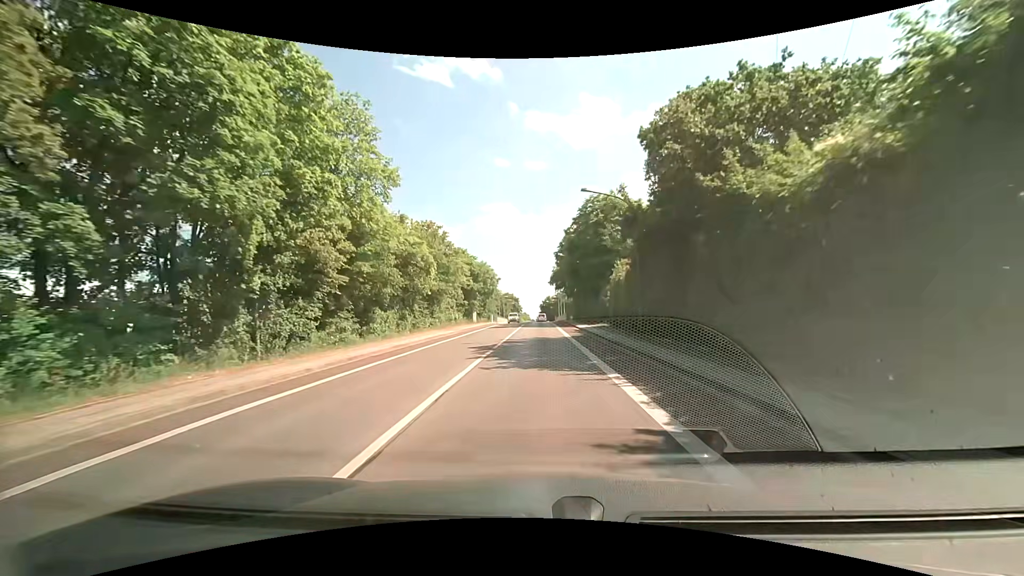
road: tertiary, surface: asphalt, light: Day
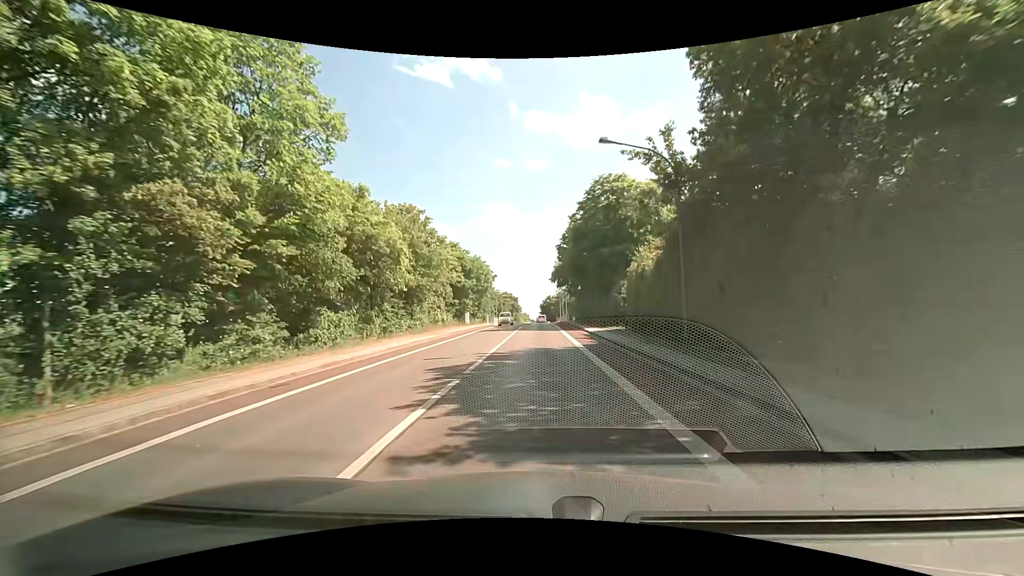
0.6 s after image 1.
(0.0, +7.1) m; 0°
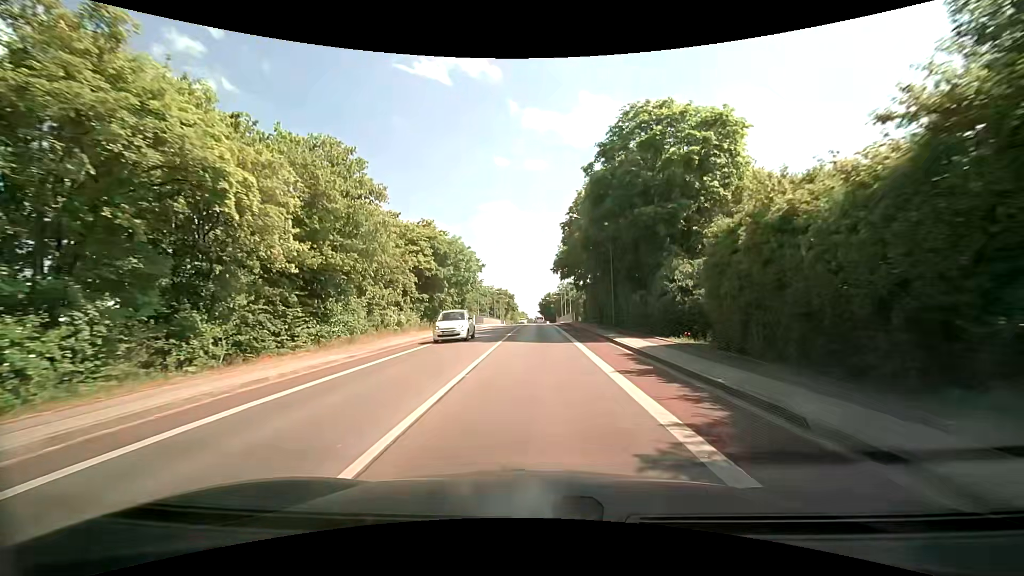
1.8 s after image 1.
(-0.1, +14.3) m; -1°
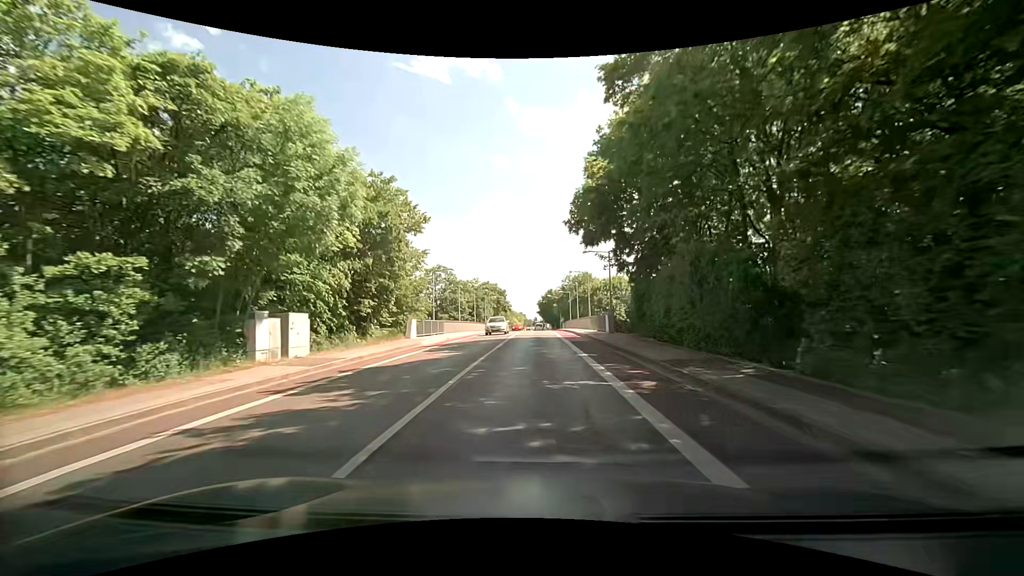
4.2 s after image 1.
(+0.2, +28.9) m; 0°
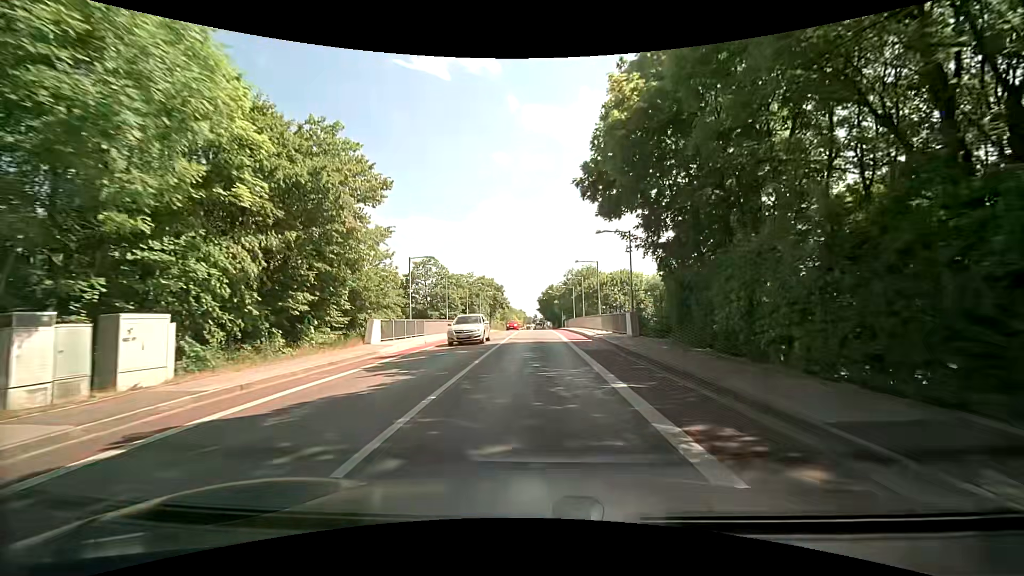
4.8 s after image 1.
(0.0, +7.3) m; 0°
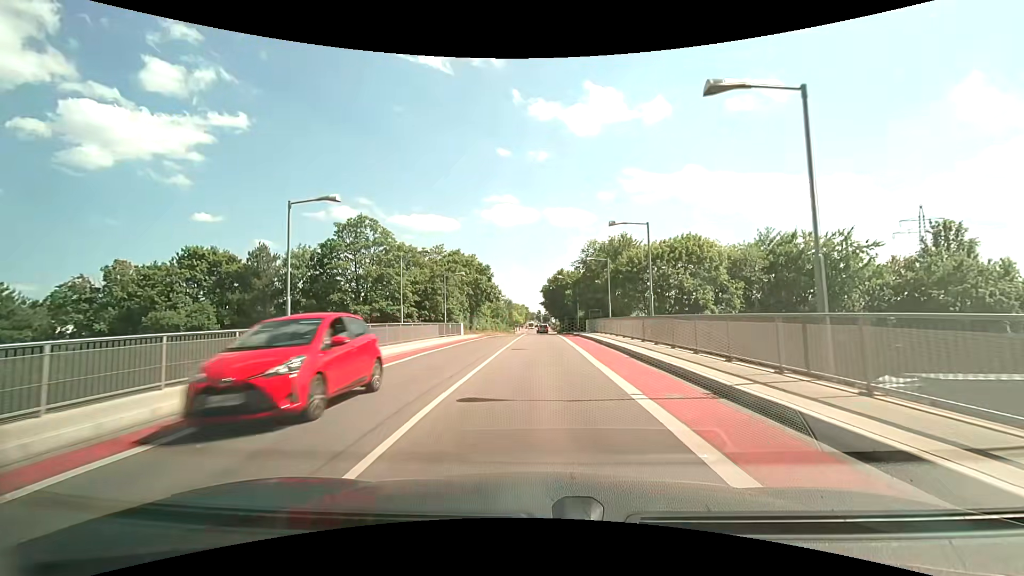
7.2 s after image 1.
(-0.1, +29.7) m; 0°
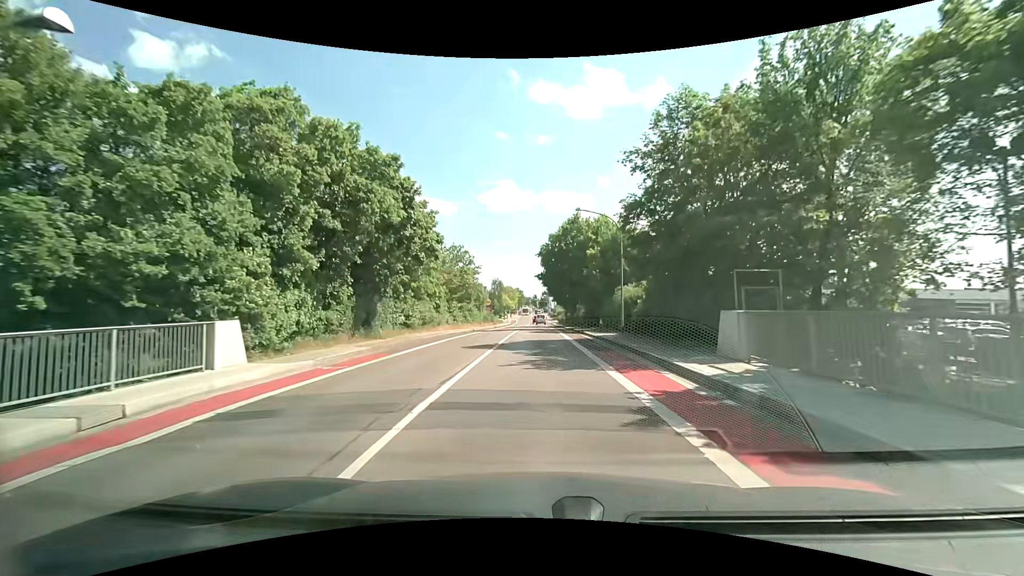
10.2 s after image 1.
(-0.2, +36.1) m; 0°
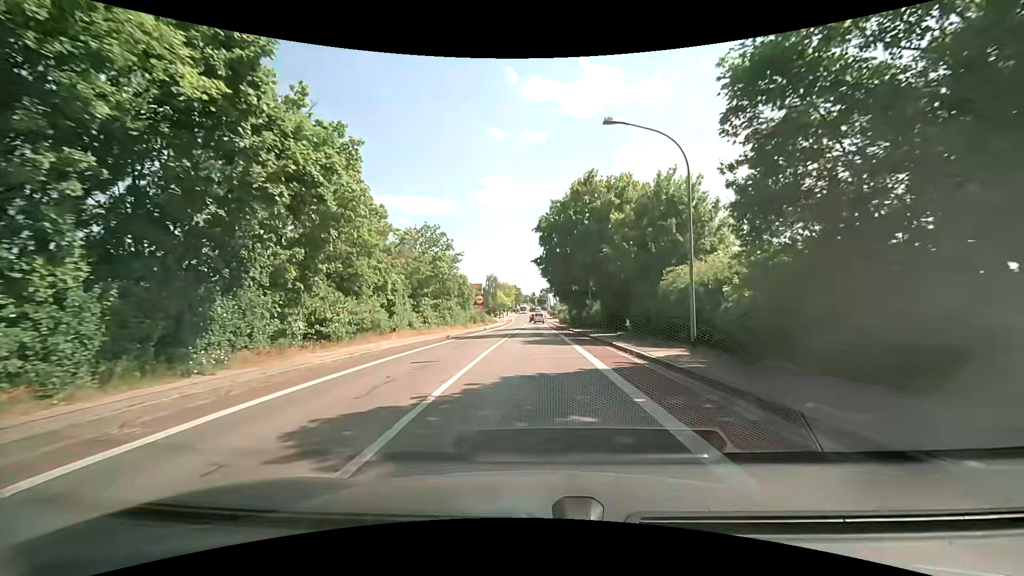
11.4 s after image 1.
(+0.1, +13.2) m; 0°
(0, +10) (0, +20) (0, +30) (0, +40) (0, +50) (0, +60) (0, +70) (0, +80) (0, +90) (0, +100) m
